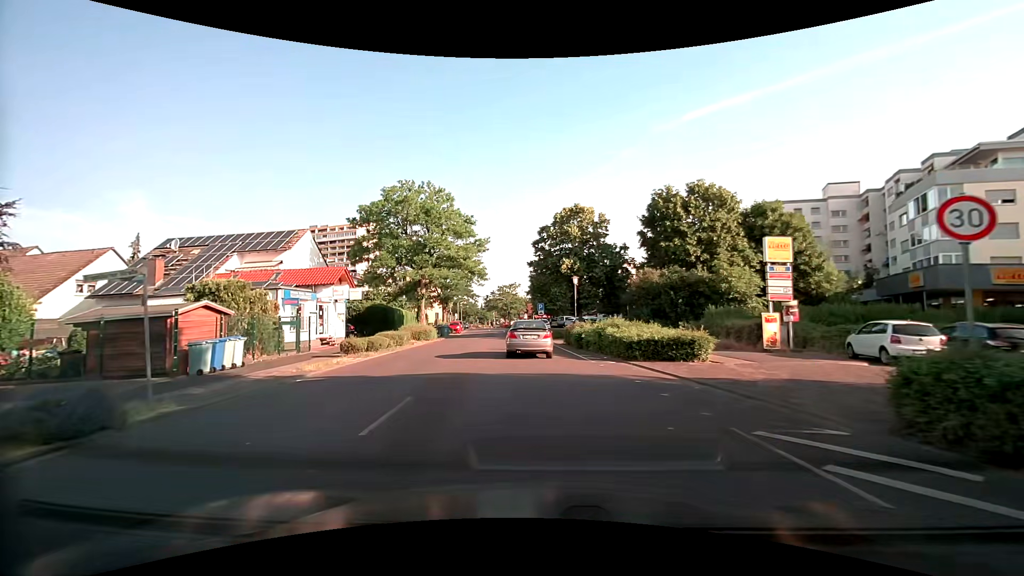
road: tertiary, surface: asphalt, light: Day
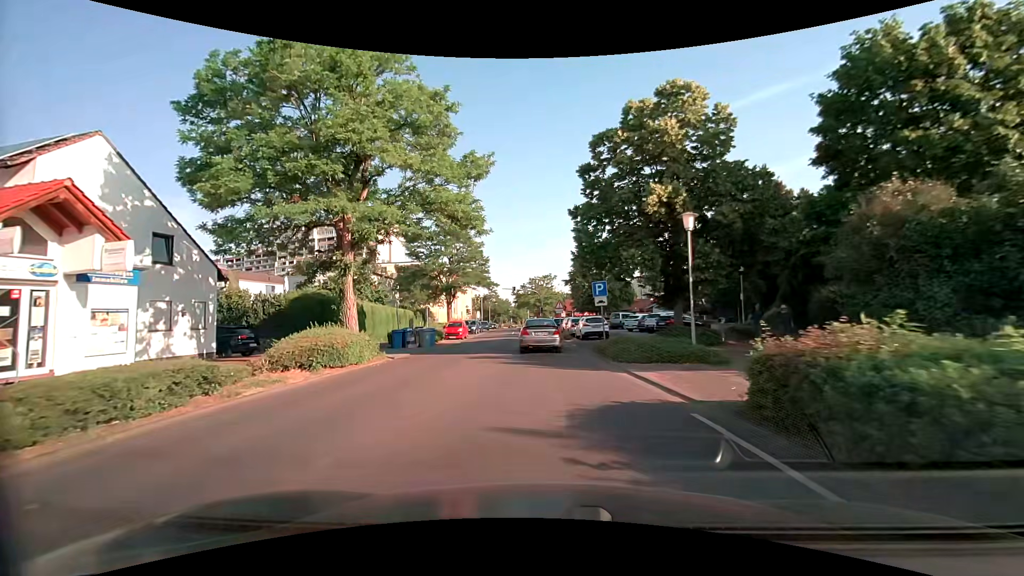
(-1.0, +22.2) m; -4°
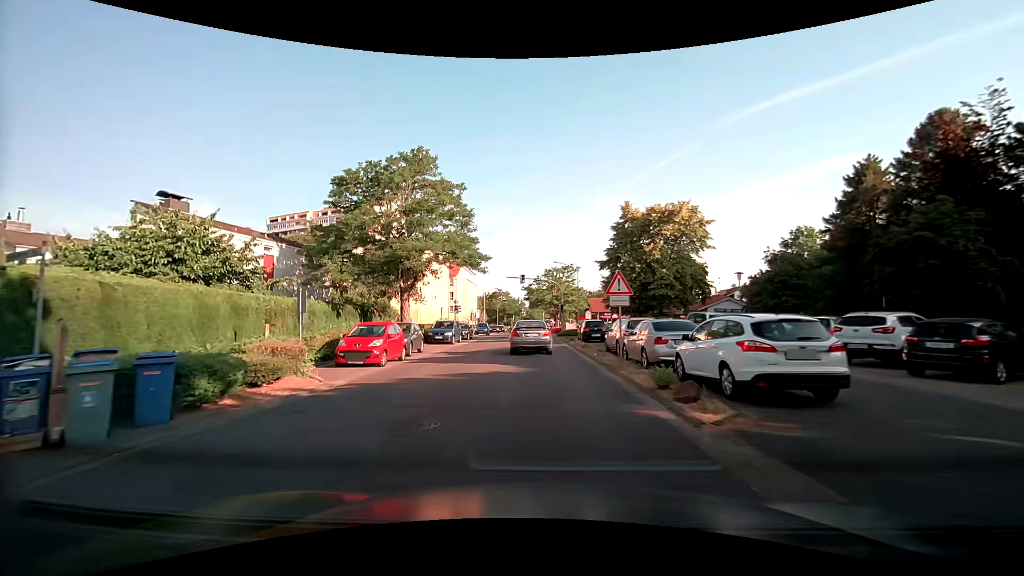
(-0.6, +23.1) m; -2°
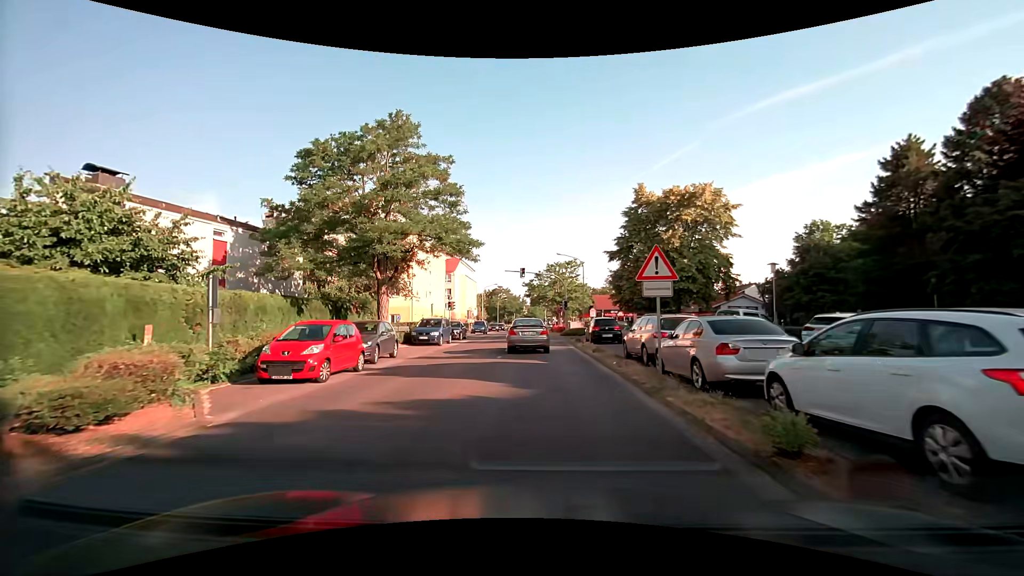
(0.0, +4.7) m; +1°
(0, +10) (0, +20) (0, +30) (-1, +40) (-1, +50) (-2, +60) (-2, +70) (-2, +80) (-1, +90) (-1, +100) m
